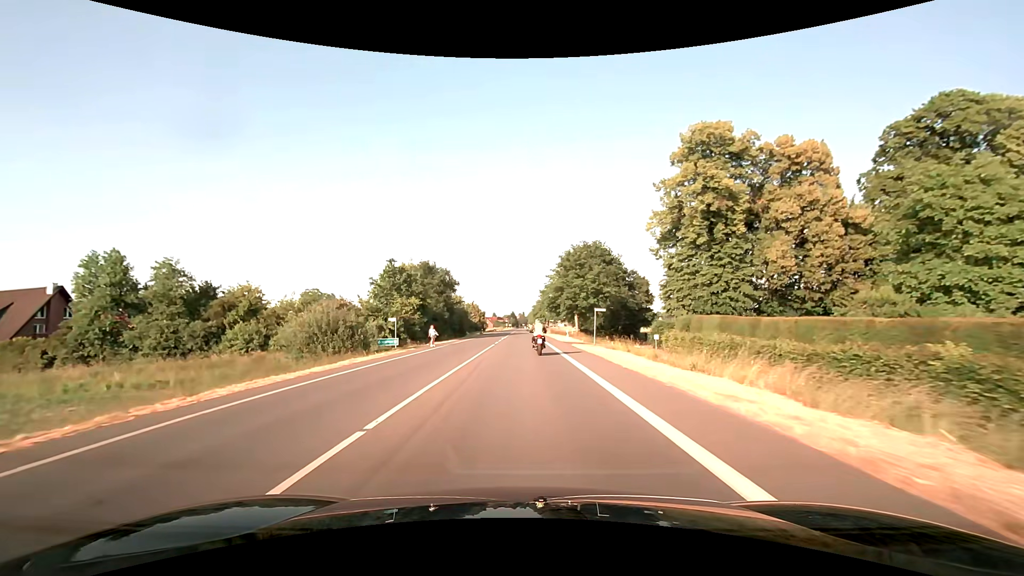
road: secondary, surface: asphalt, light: Day
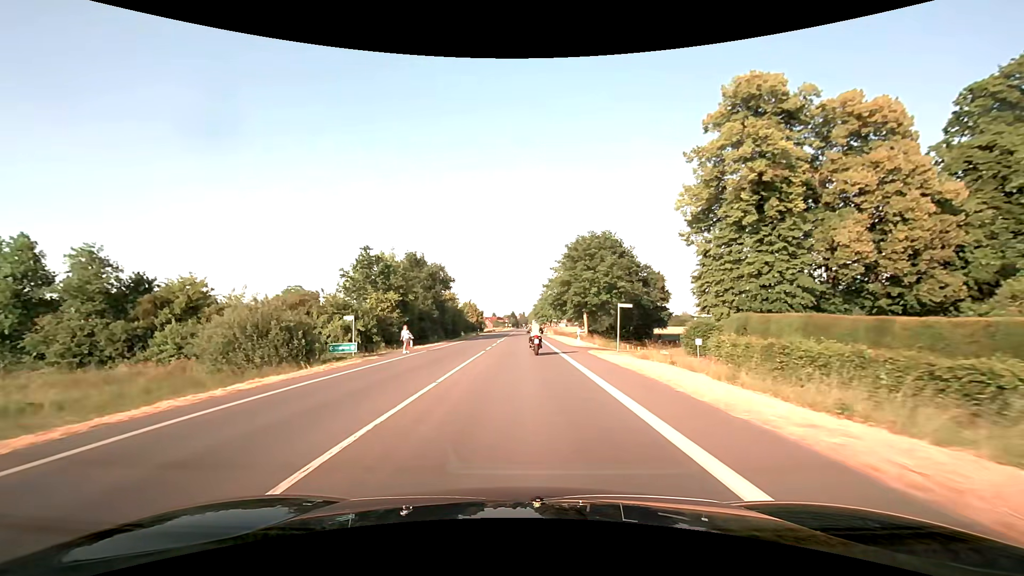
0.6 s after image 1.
(0.0, +8.9) m; 0°
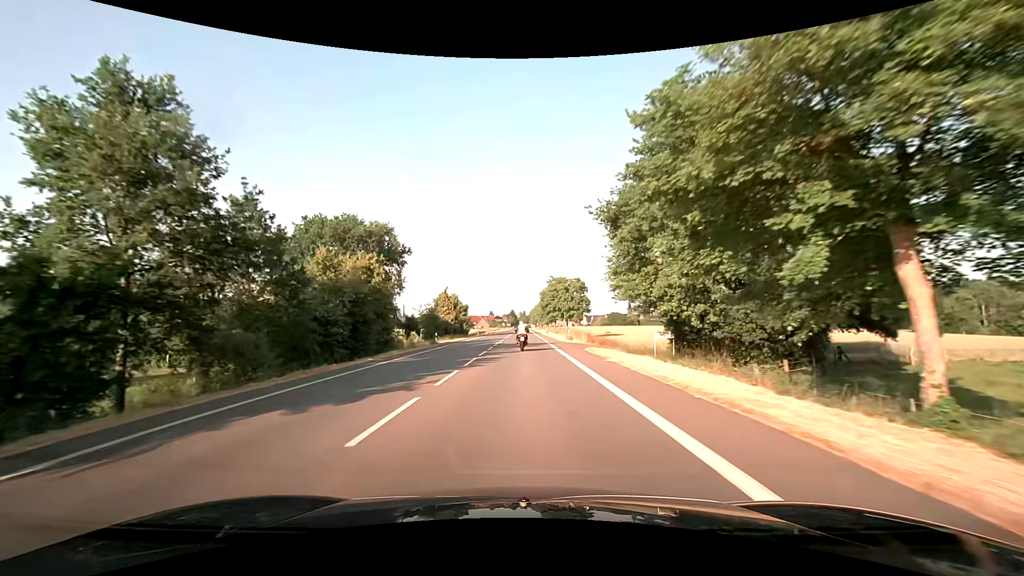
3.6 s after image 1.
(-0.2, +45.5) m; 0°
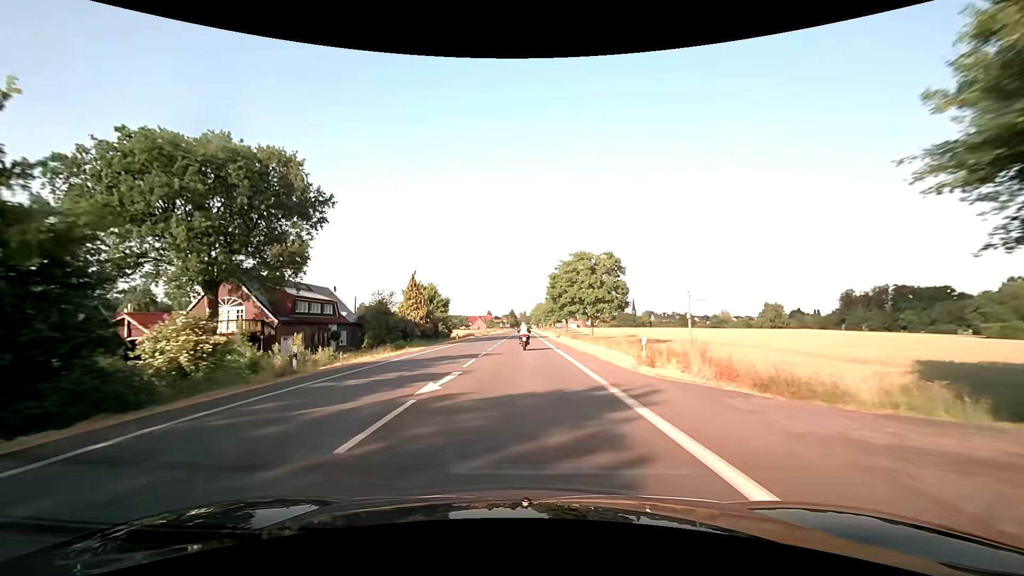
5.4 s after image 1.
(+0.1, +28.8) m; 0°
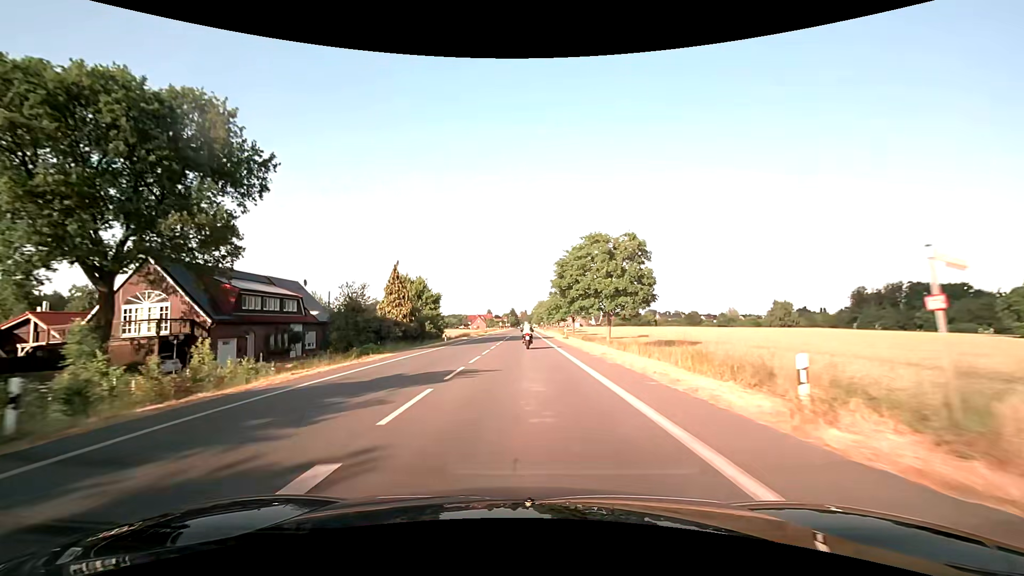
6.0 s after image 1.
(0.0, +9.9) m; 0°
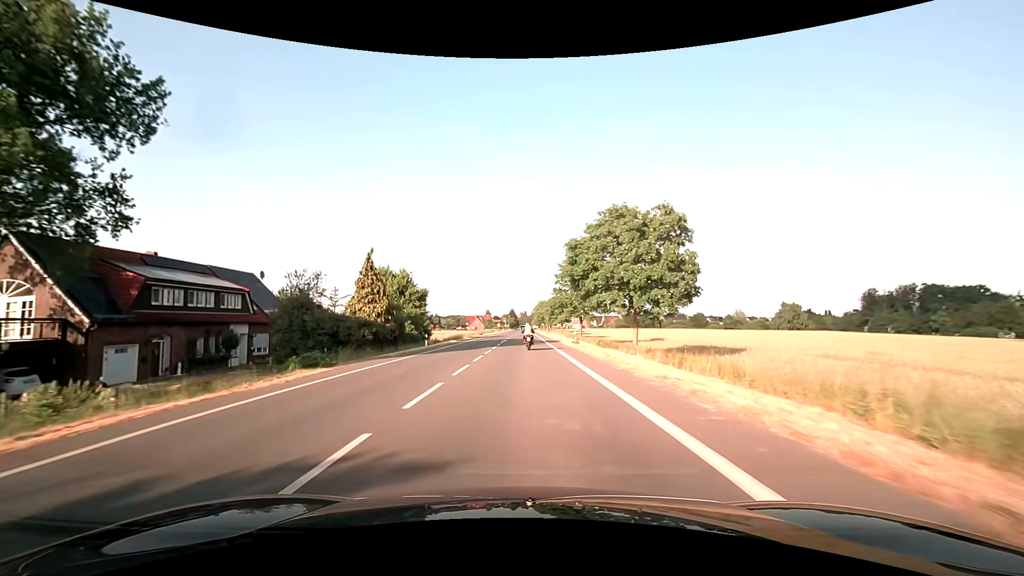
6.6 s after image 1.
(0.0, +10.0) m; 0°
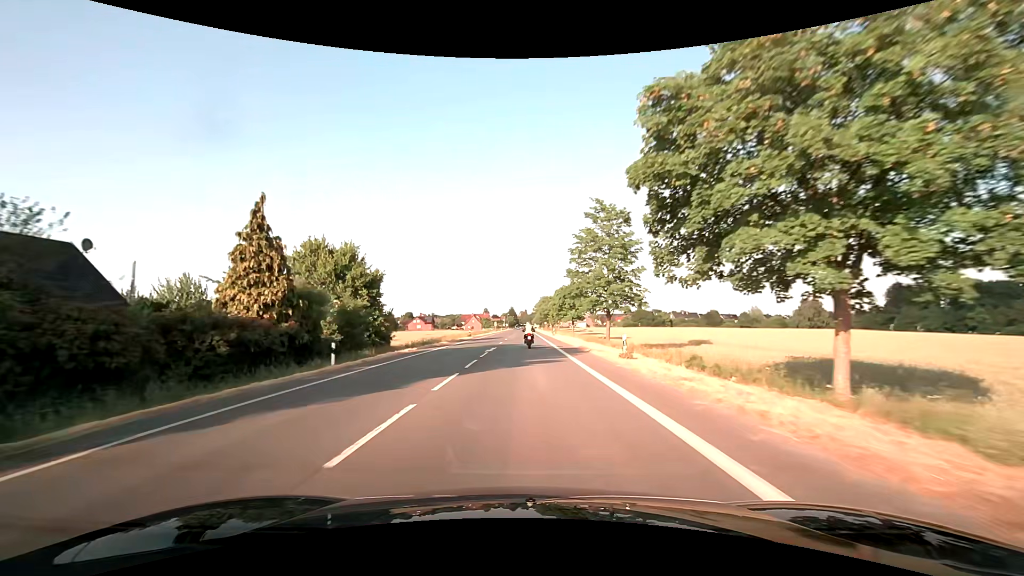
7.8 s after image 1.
(0.0, +20.4) m; 0°
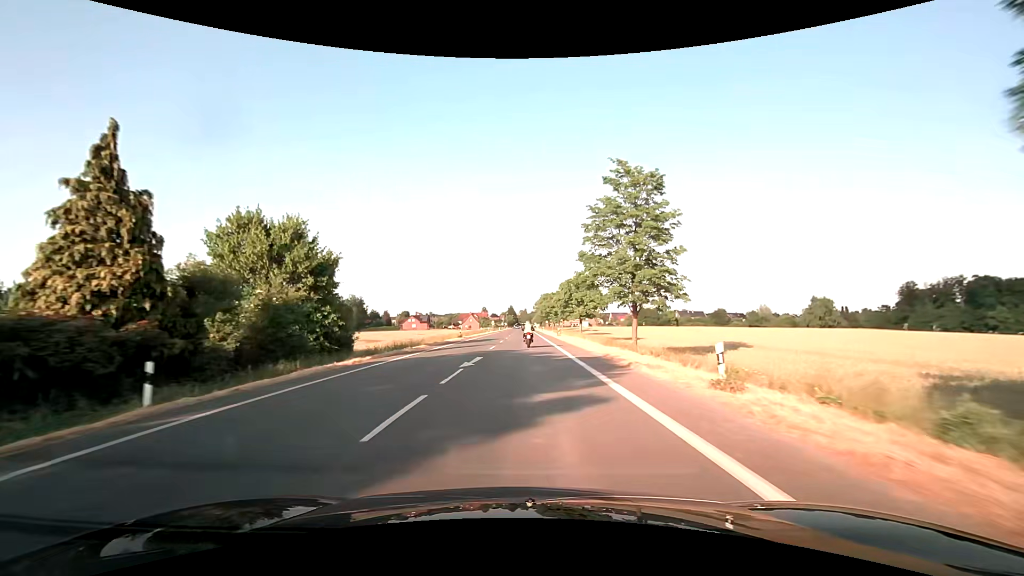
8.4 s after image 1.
(0.0, +10.4) m; 0°
(0, +10) (0, +20) (0, +30) (0, +40) (0, +50) (+1, +60) (+1, +70) (+1, +80) (+1, +90) (+1, +100) m
